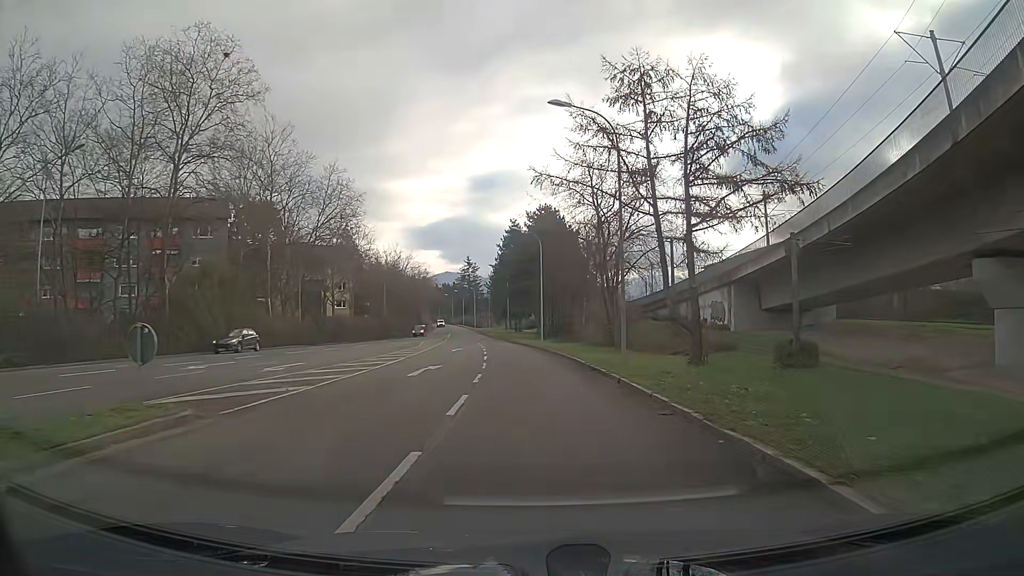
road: tertiary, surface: asphalt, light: Day
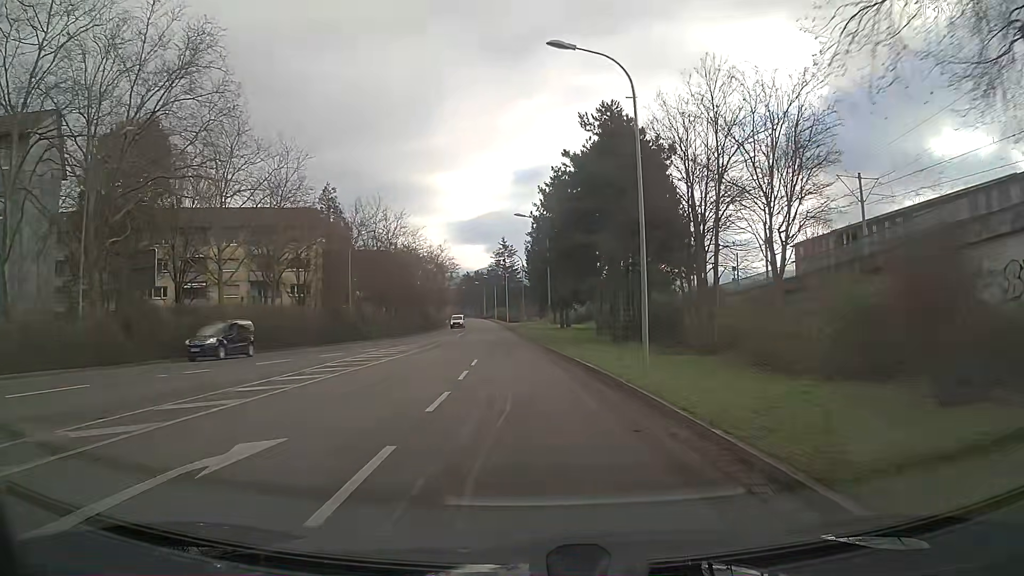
(-0.8, +36.1) m; -4°
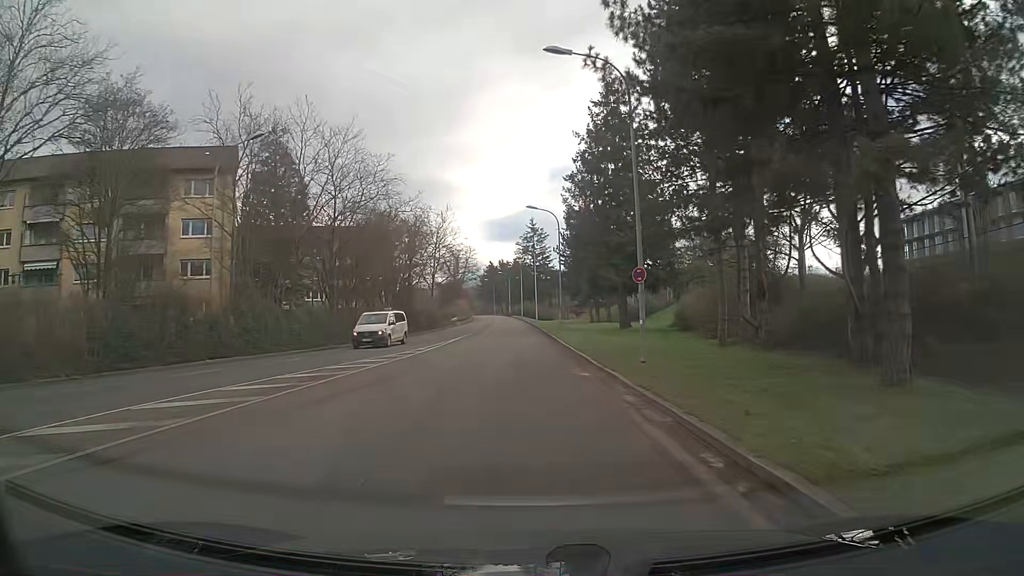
(-0.7, +30.6) m; -3°
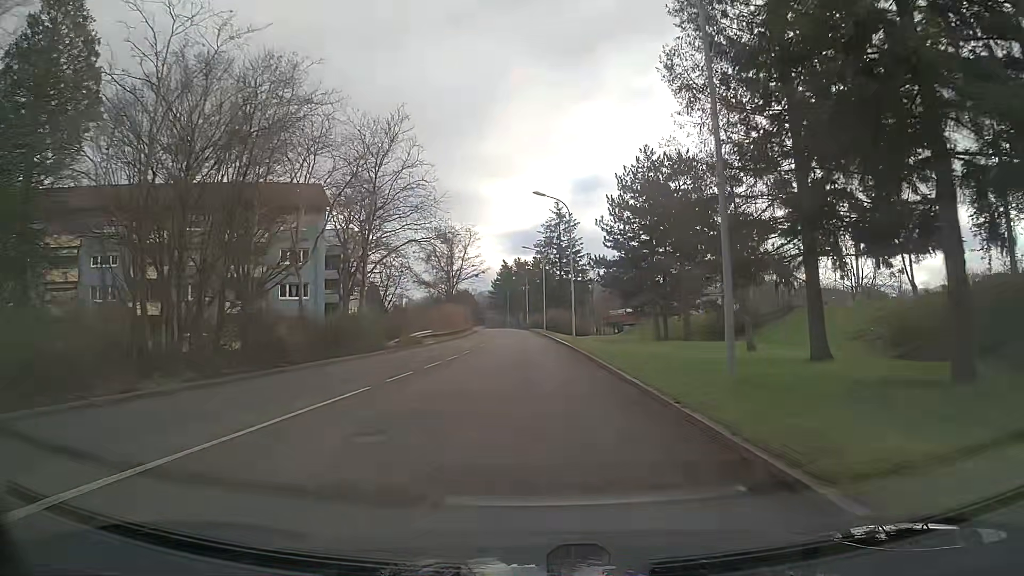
(-0.5, +38.6) m; -1°
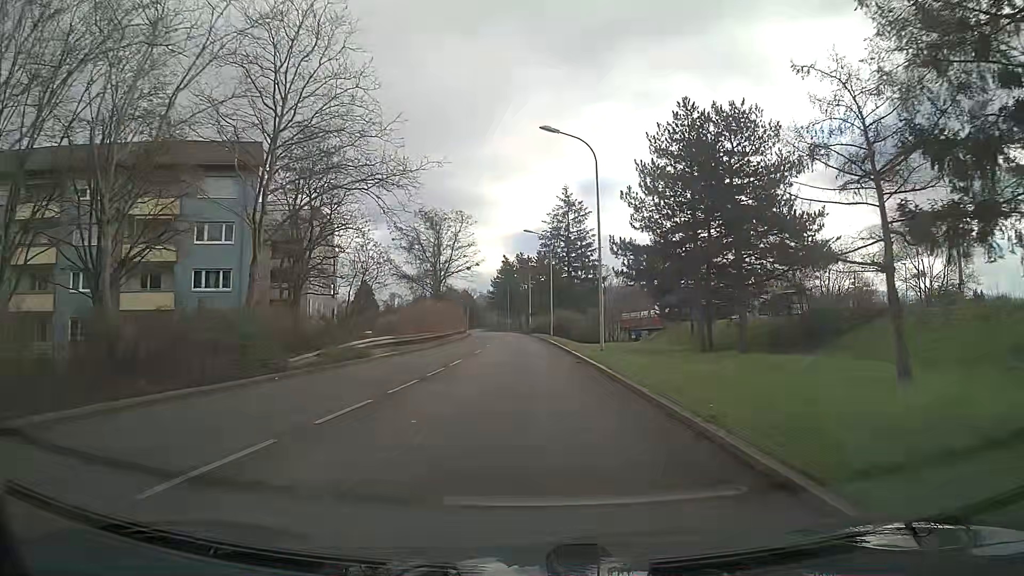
(0.0, +15.4) m; -1°
(0, +10) (0, +20) (0, +30) (0, +40) (-1, +50) (-1, +60) (-1, +70) (-2, +80) (-3, +90) (-4, +100) m
